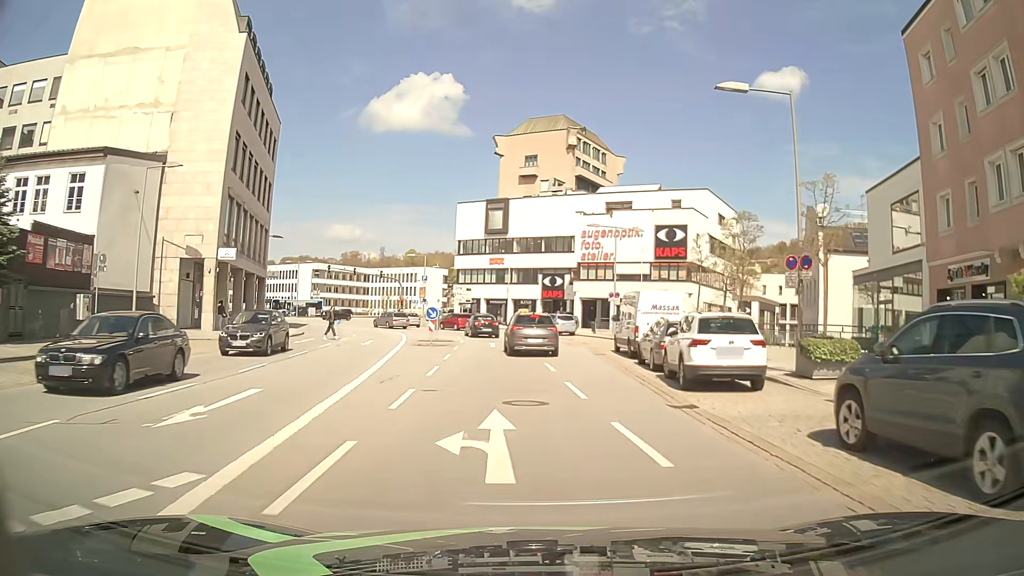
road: primary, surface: asphalt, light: Day
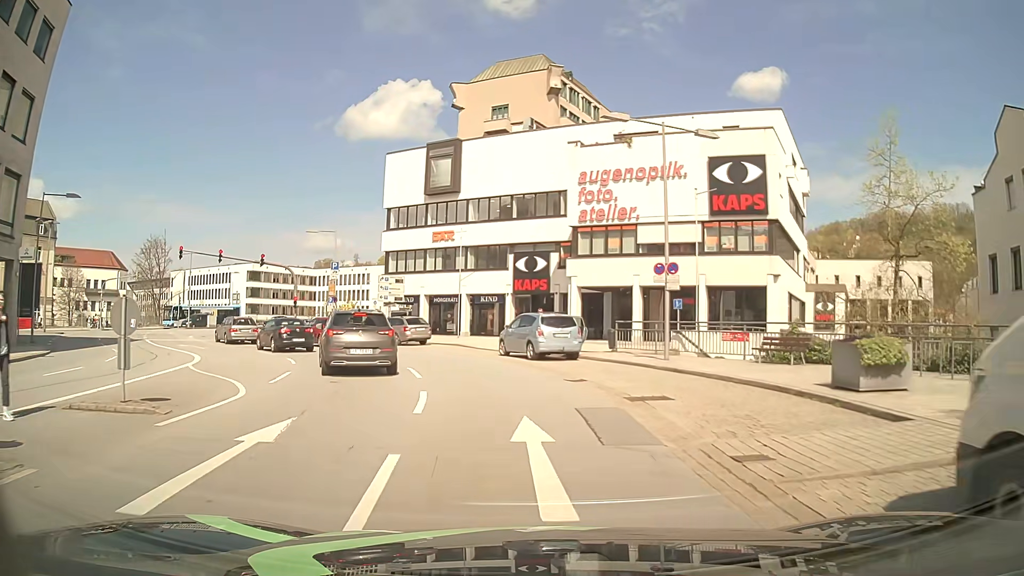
(+1.1, +26.6) m; +3°
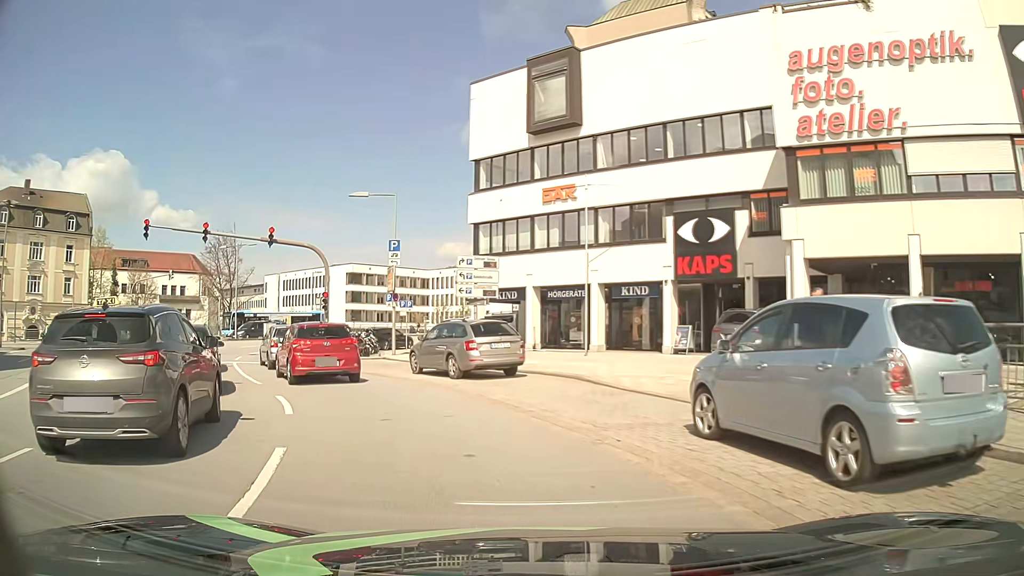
(-1.1, +17.2) m; -12°
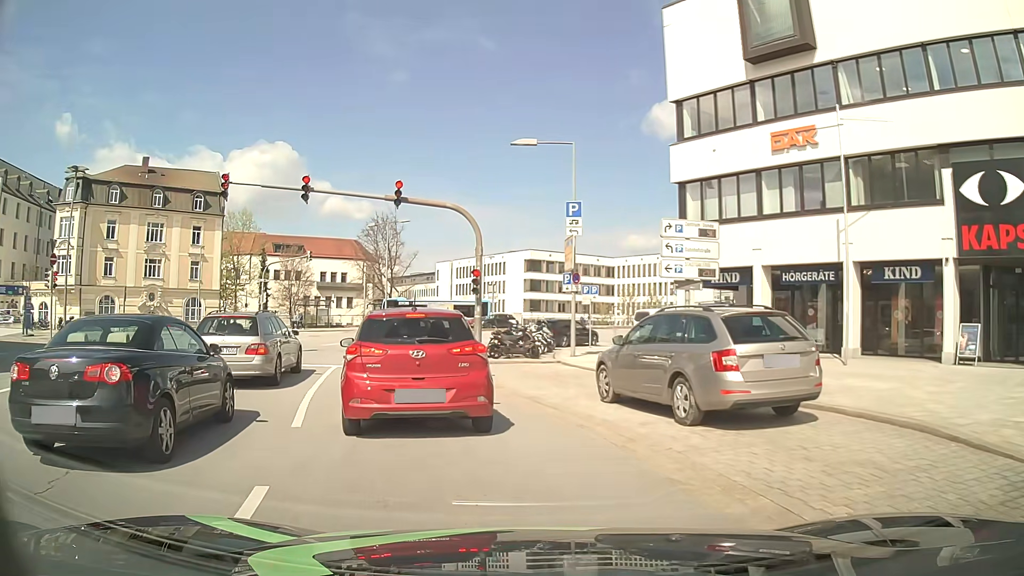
(-1.0, +7.9) m; -15°
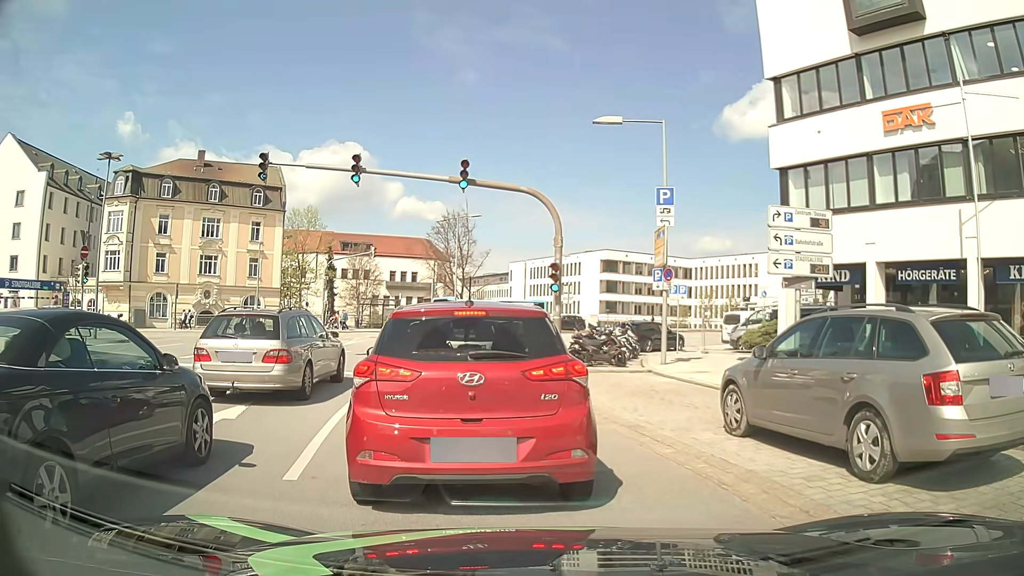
(-0.1, +2.7) m; -4°
